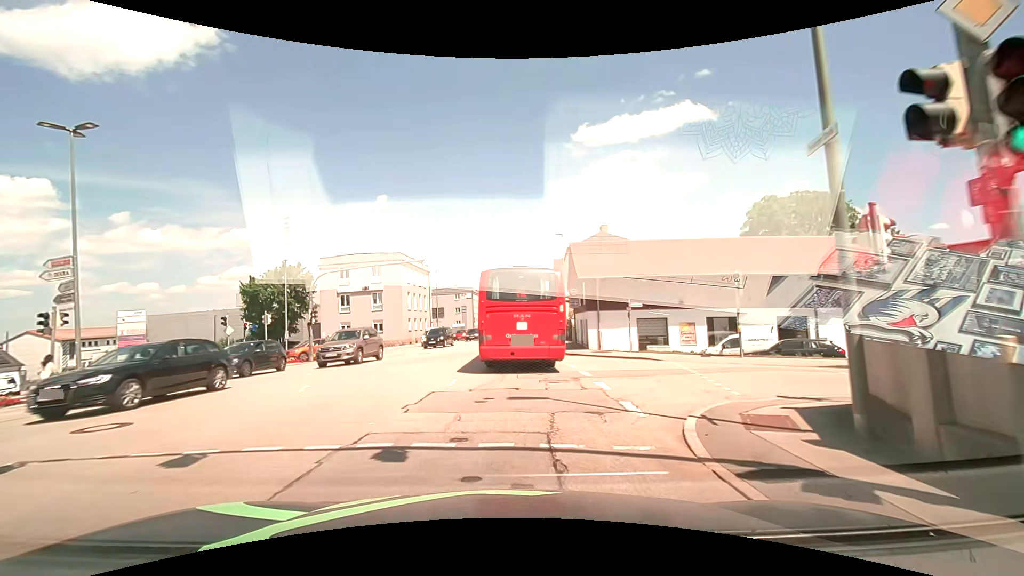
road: tertiary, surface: asphalt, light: Day
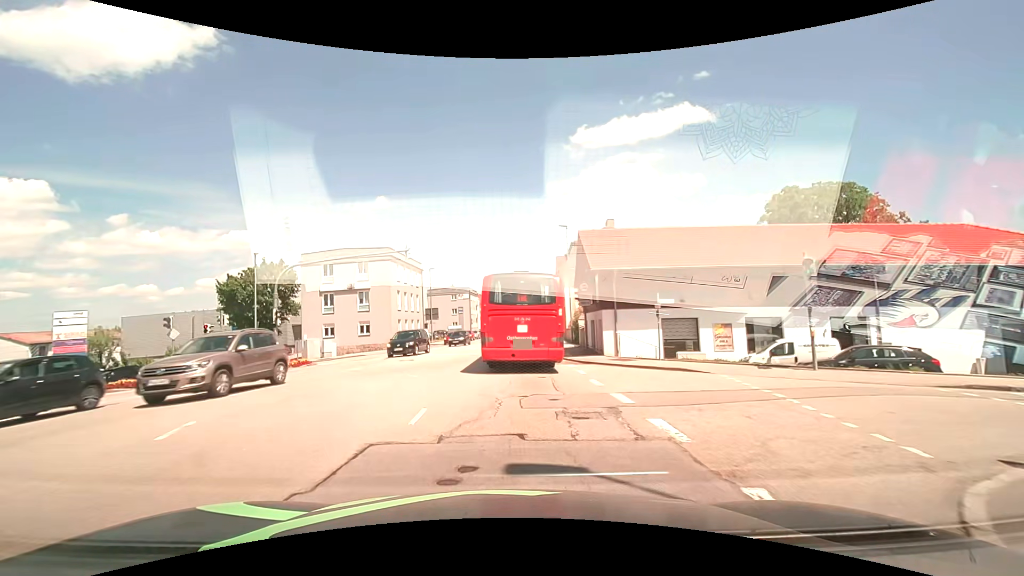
(0.0, +4.7) m; 0°
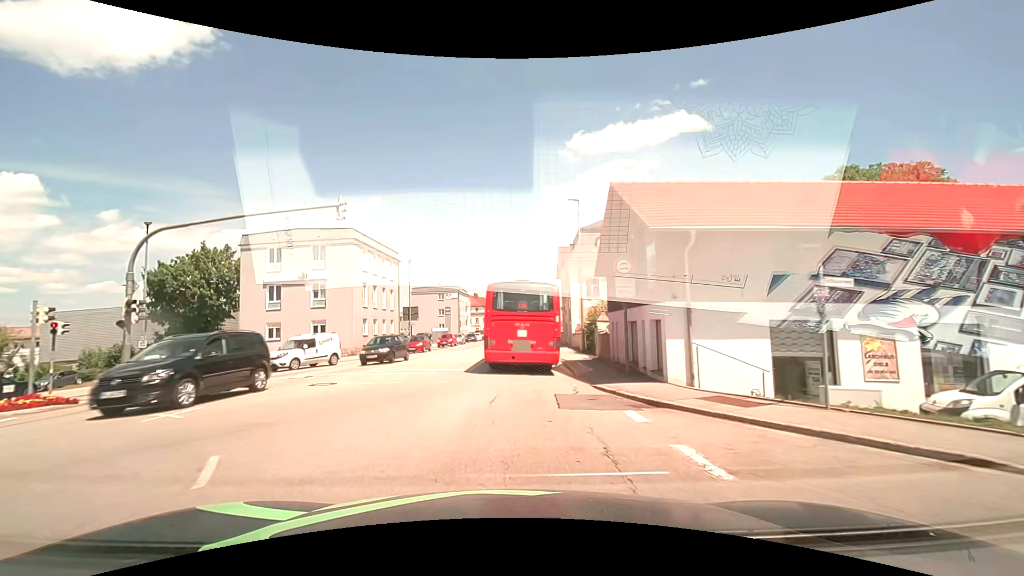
(0.0, +10.3) m; +2°
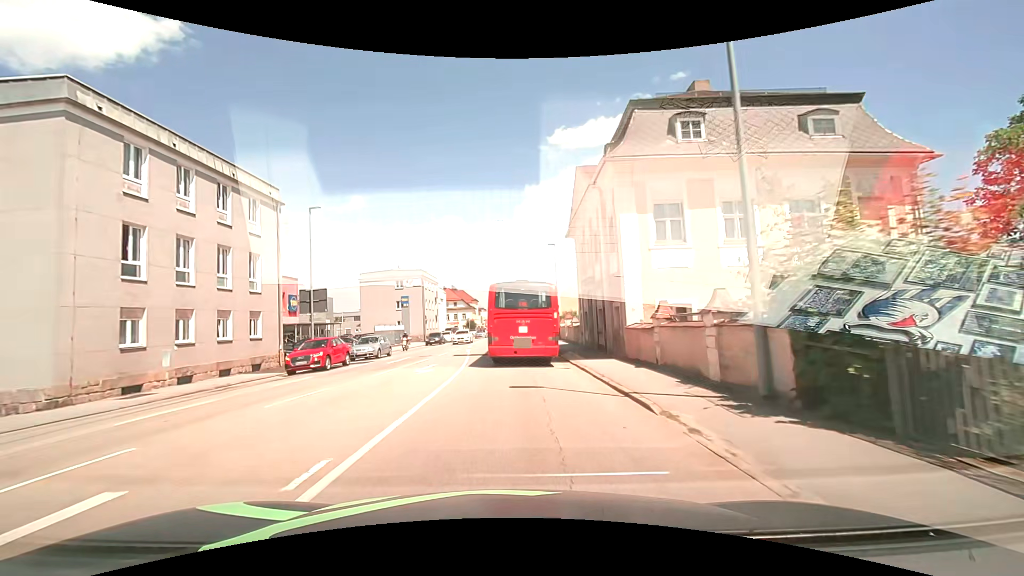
(-0.1, +24.8) m; 0°
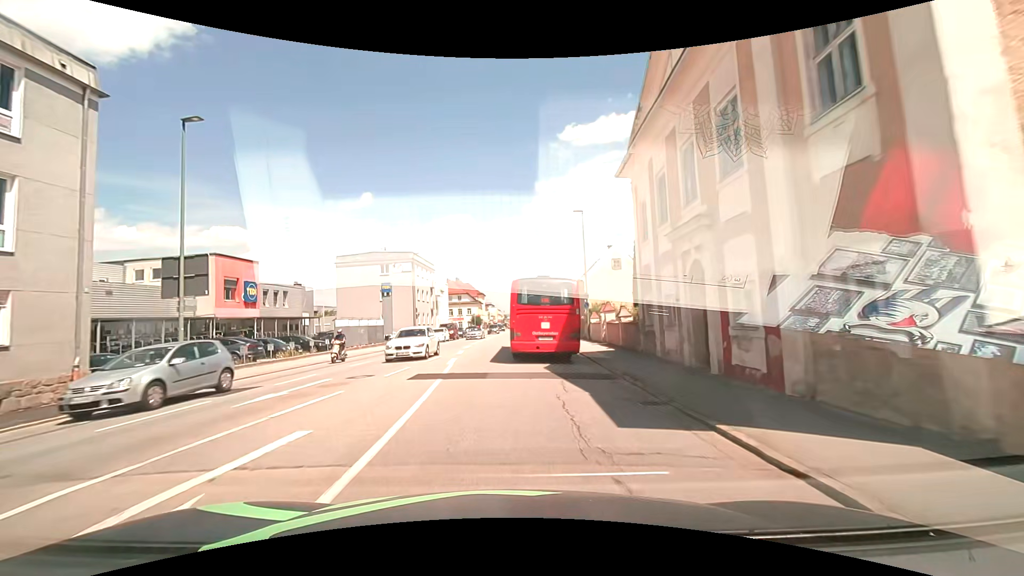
(-0.1, +14.0) m; -1°
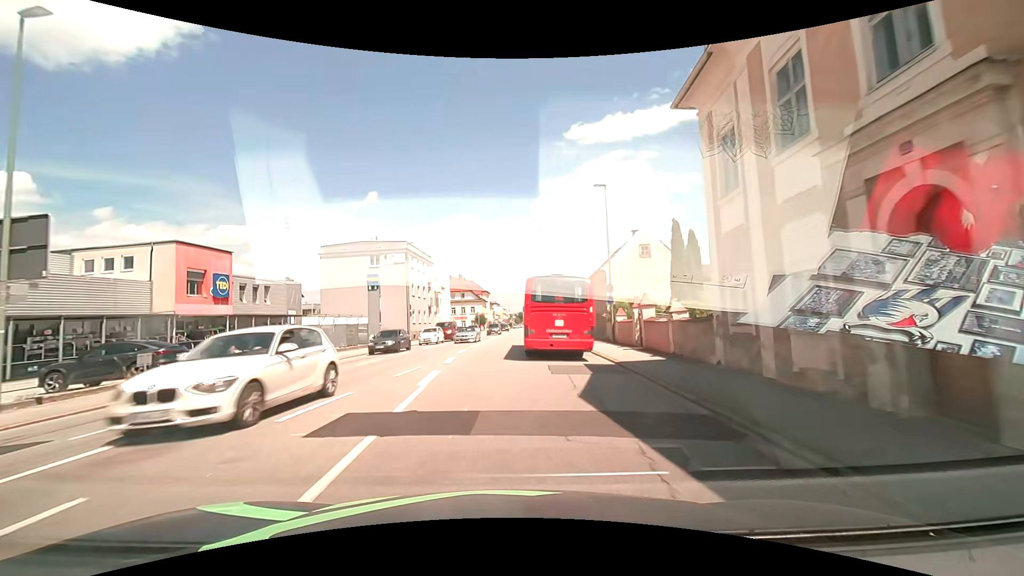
(0.0, +6.9) m; -1°
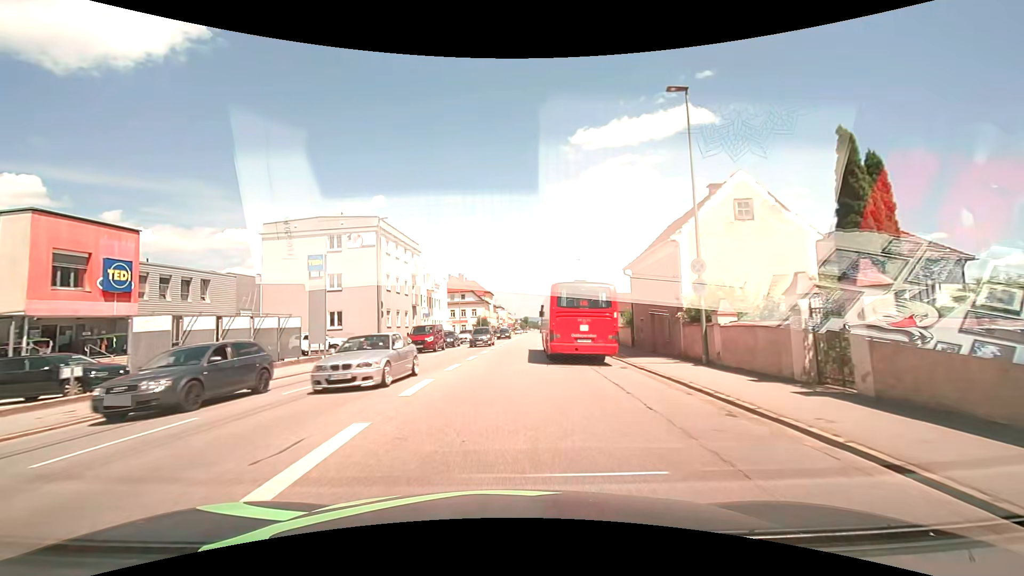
(-0.1, +13.7) m; -1°
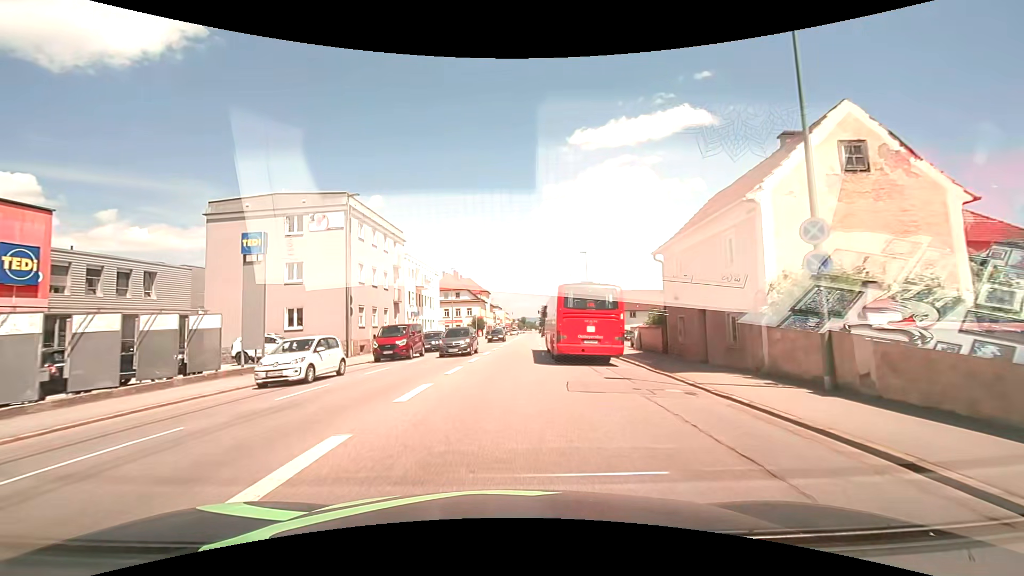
(0.0, +6.9) m; +1°
(0, +10) (0, +20) (+1, +30) (+1, +40) (+1, +50) (+2, +60) (+2, +70) (+3, +80) (+3, +90) (+4, +100) m
